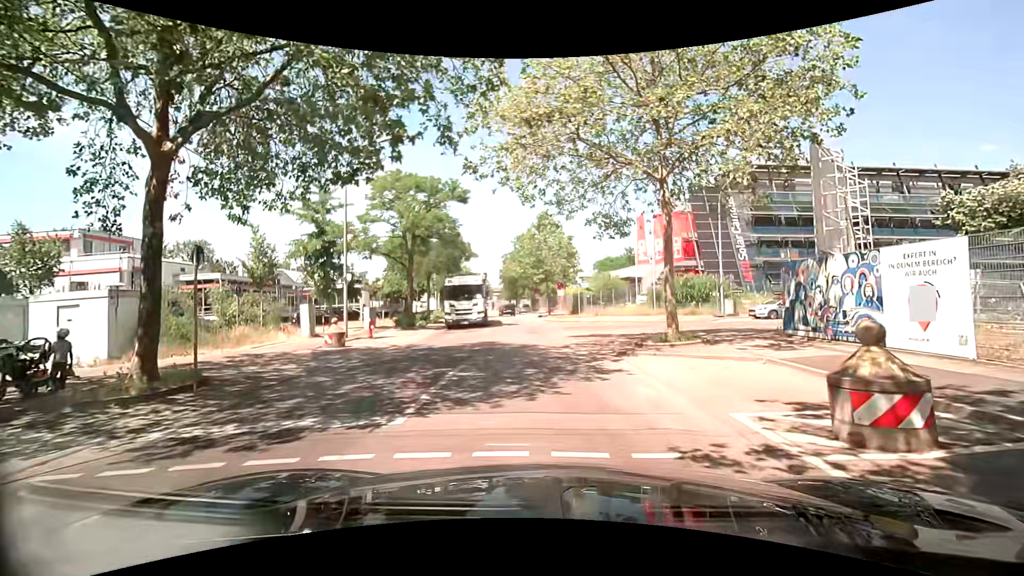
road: tertiary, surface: asphalt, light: Day
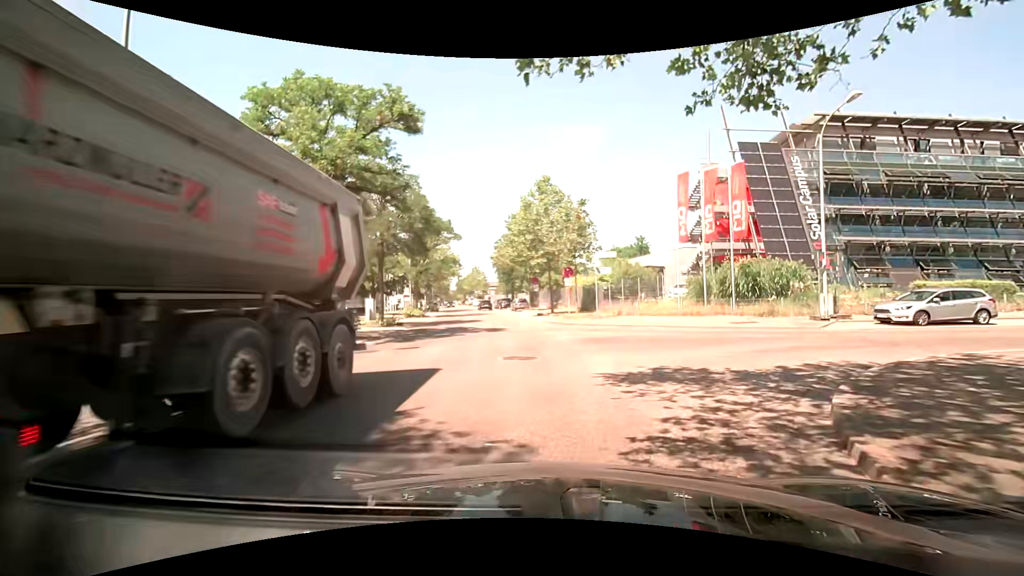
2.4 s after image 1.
(-0.1, +12.4) m; +1°
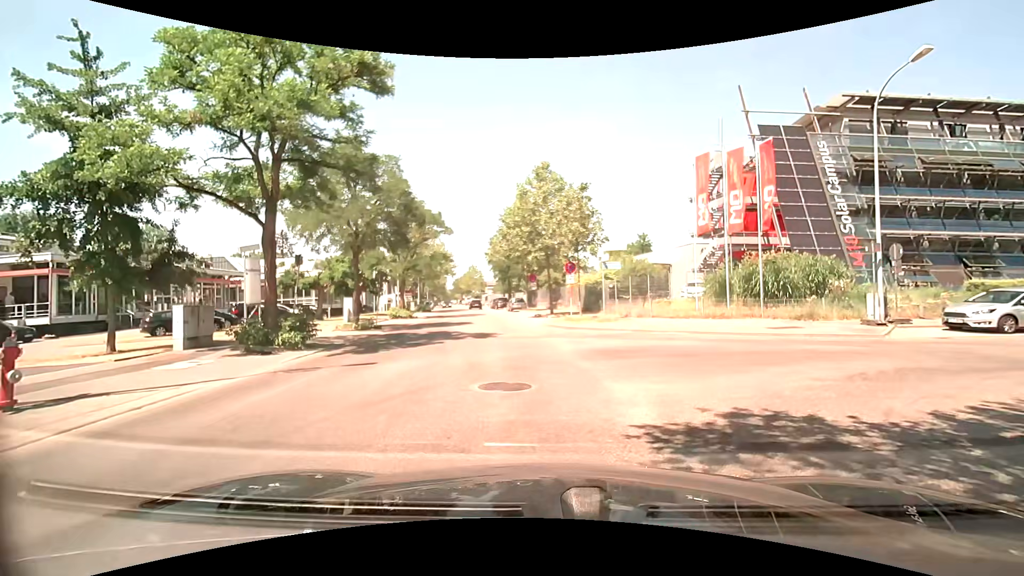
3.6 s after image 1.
(-0.1, +3.5) m; -1°
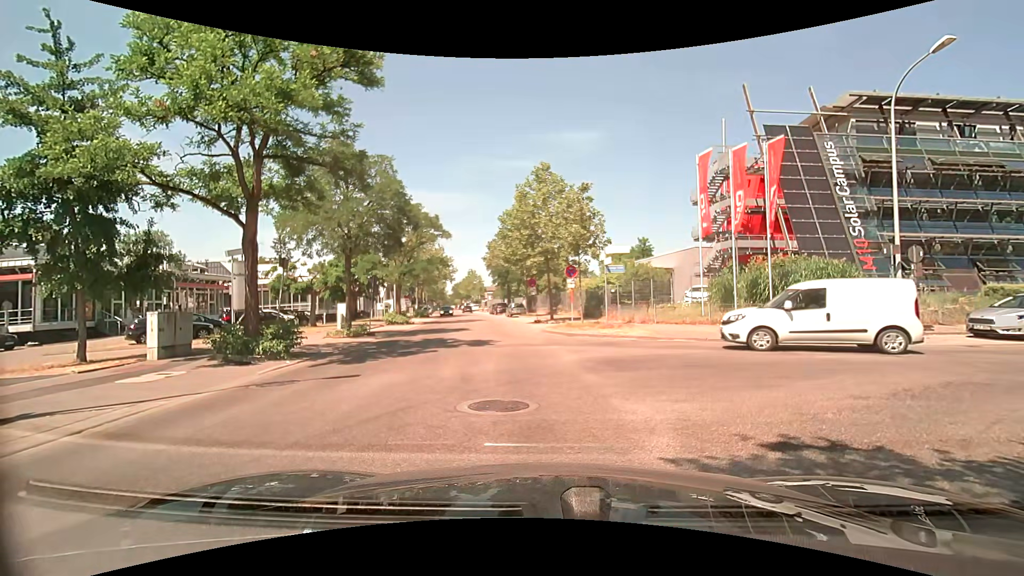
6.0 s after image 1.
(0.0, +1.0) m; 0°
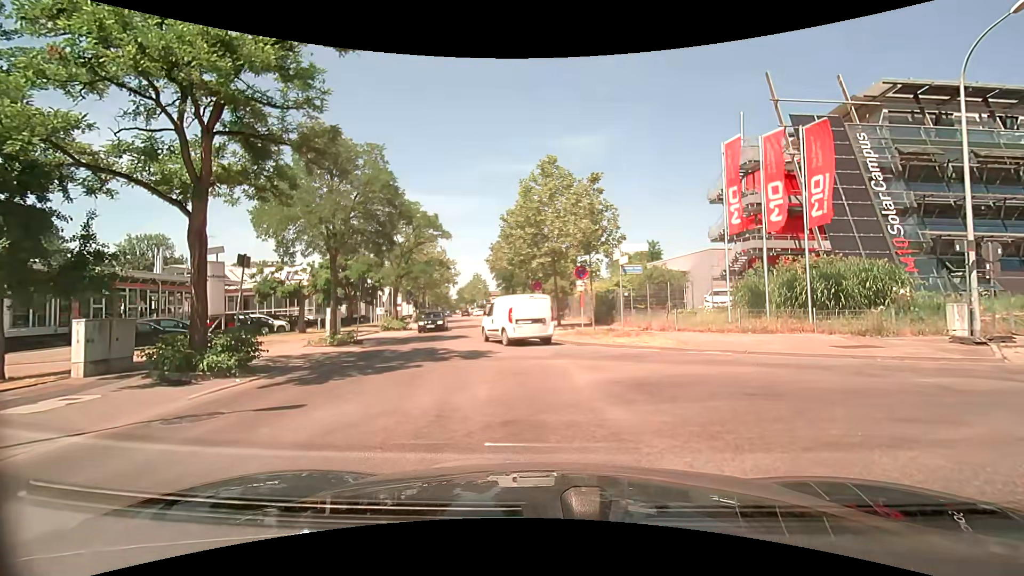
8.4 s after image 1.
(0.0, +2.7) m; 0°
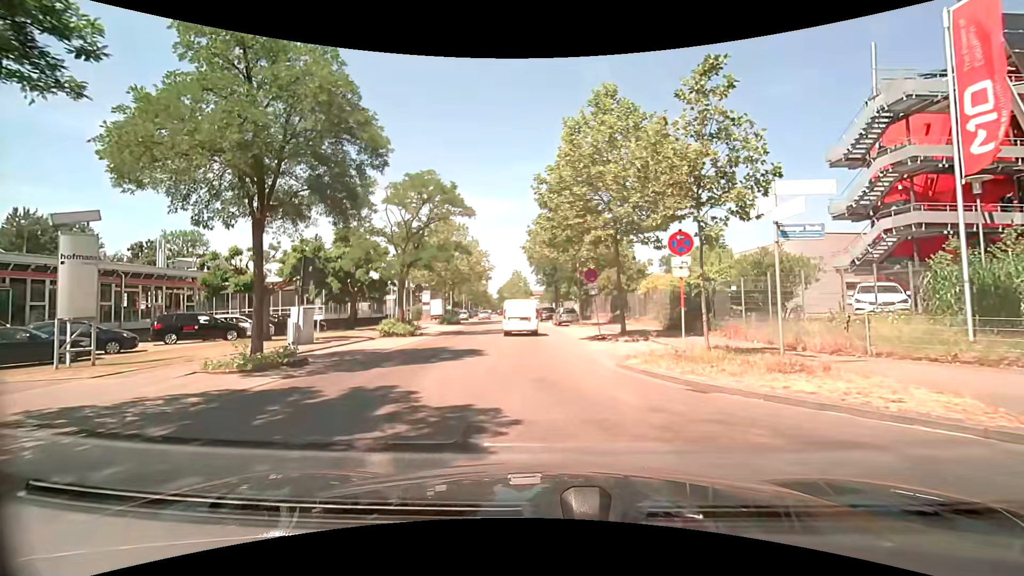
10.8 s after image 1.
(-0.5, +9.7) m; -6°
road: unclassified
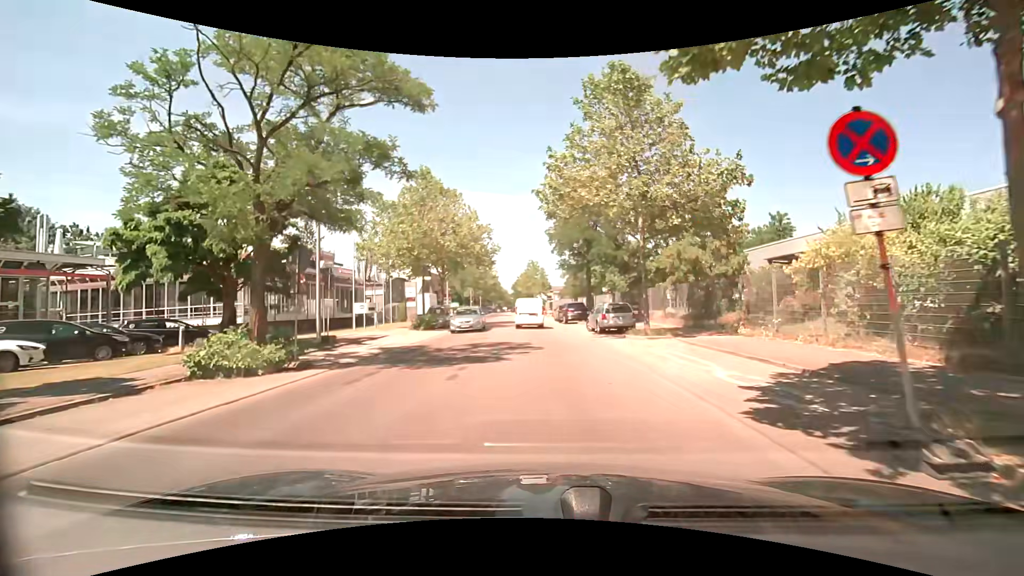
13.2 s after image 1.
(-0.6, +16.5) m; -2°
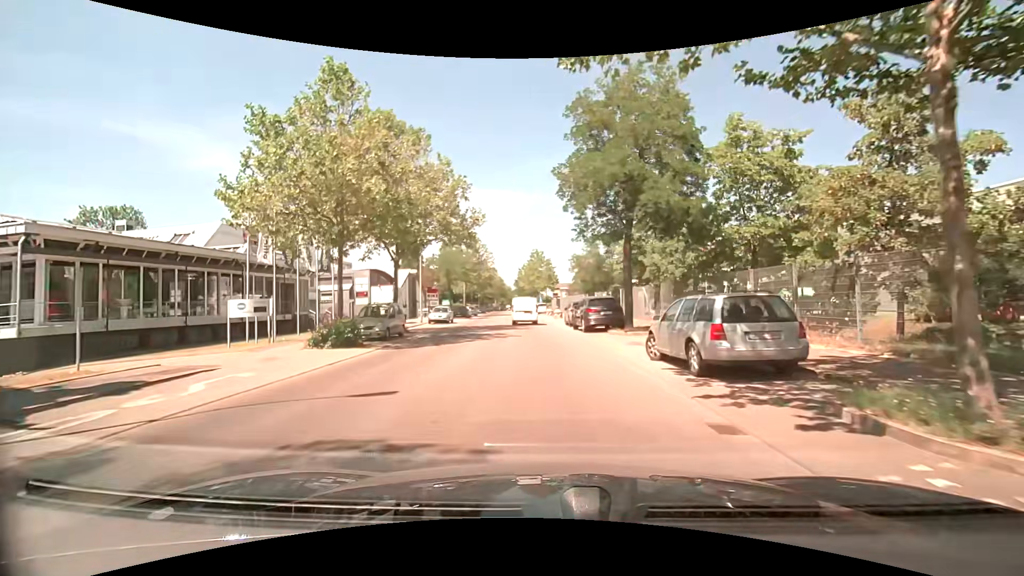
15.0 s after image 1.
(-0.1, +14.5) m; -1°
(0, +10) (-1, +20) (-1, +30) (-1, +40) (-2, +50) (-3, +60) (-4, +70) (-4, +80) (-5, +90) (-6, +100) m
